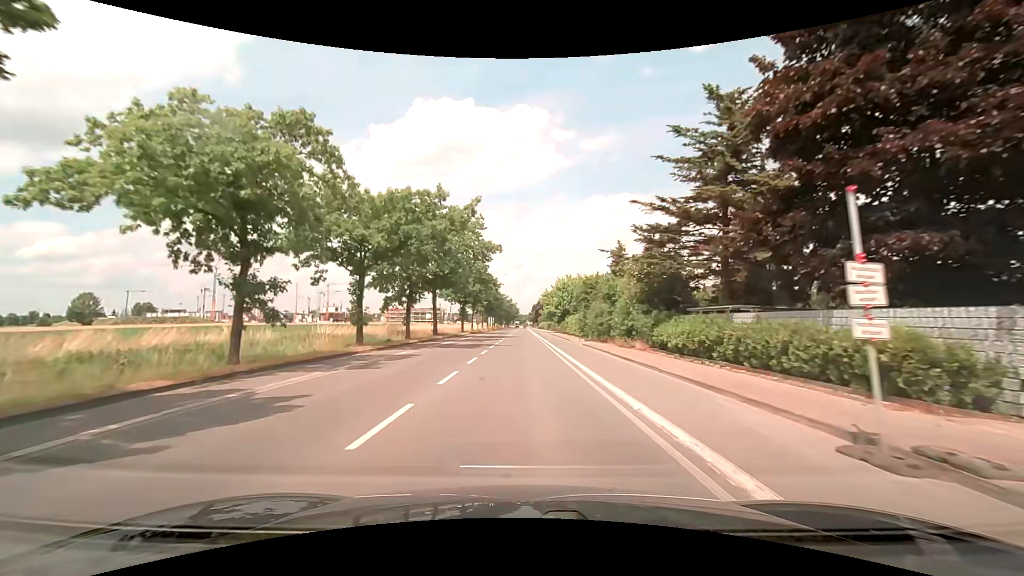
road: secondary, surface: asphalt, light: Day
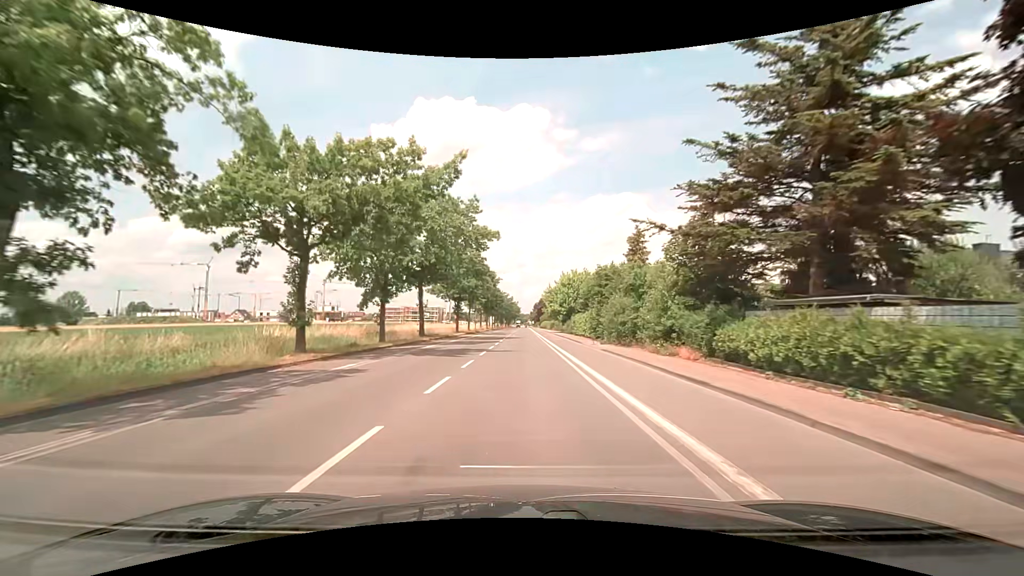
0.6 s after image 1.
(0.0, +7.8) m; 0°
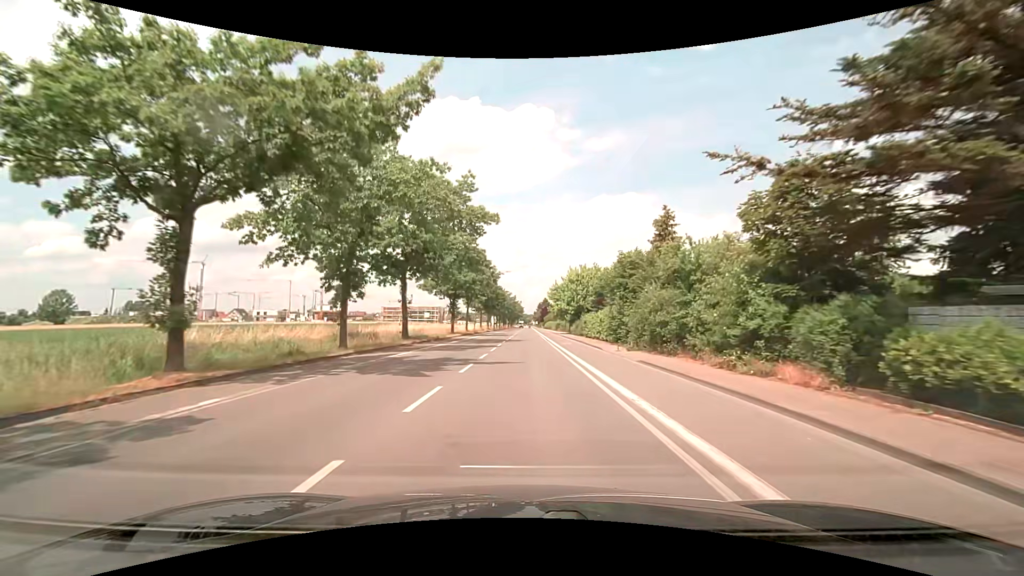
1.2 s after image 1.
(0.0, +7.8) m; 0°
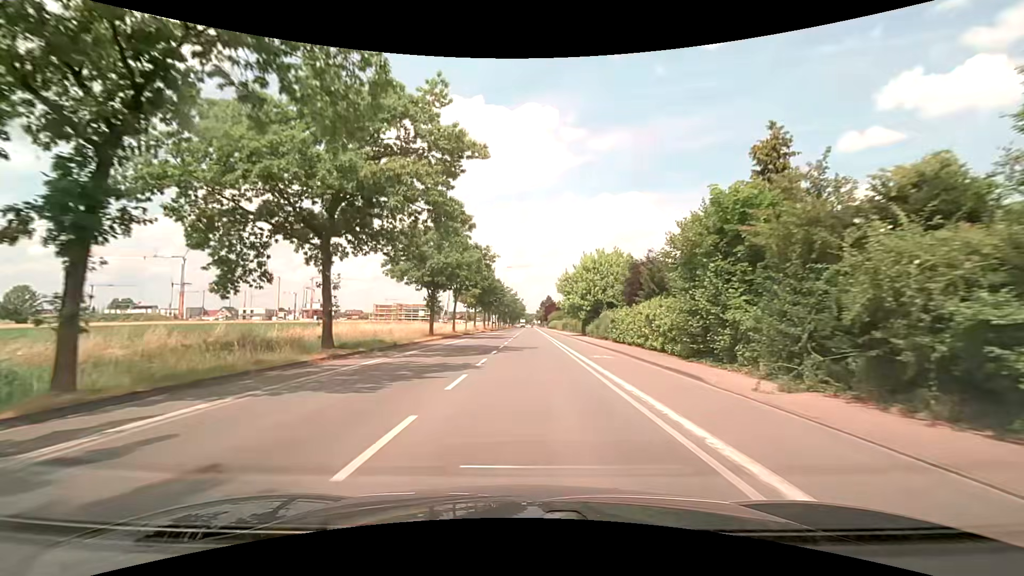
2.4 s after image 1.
(-0.1, +15.6) m; 0°
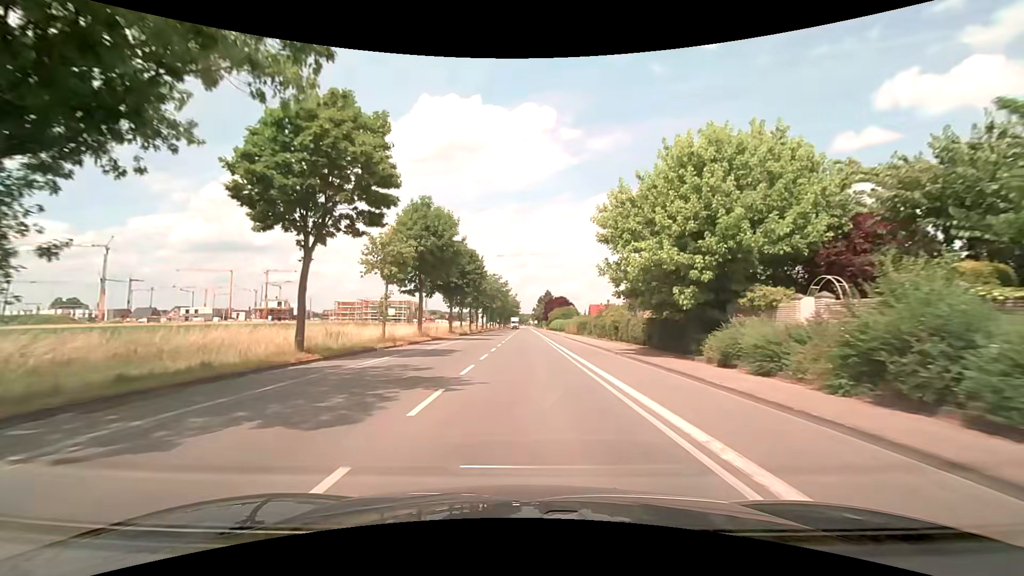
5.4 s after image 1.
(+0.4, +39.0) m; +1°
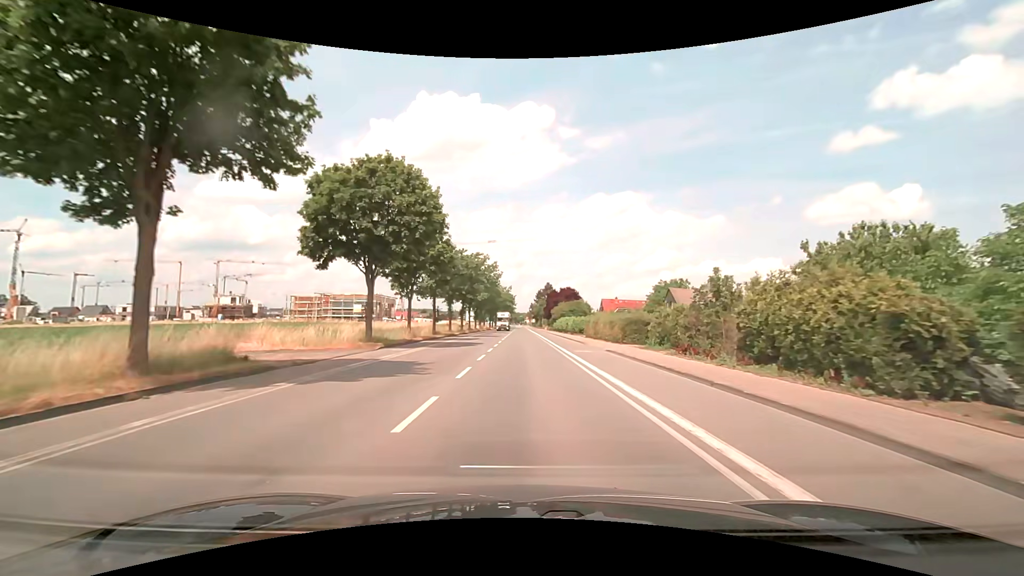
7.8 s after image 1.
(-0.1, +31.1) m; 0°
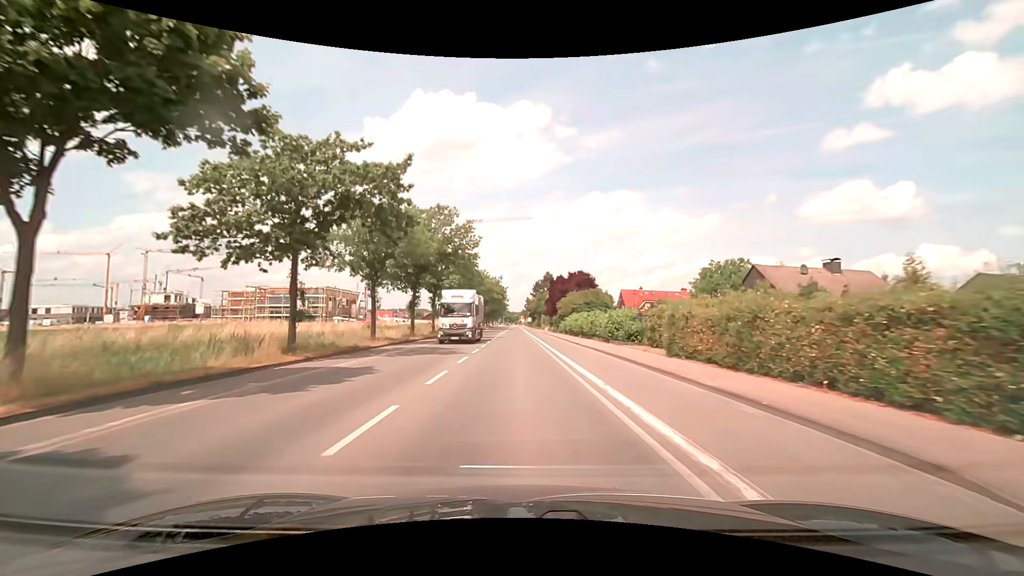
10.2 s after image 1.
(+0.2, +31.2) m; 0°
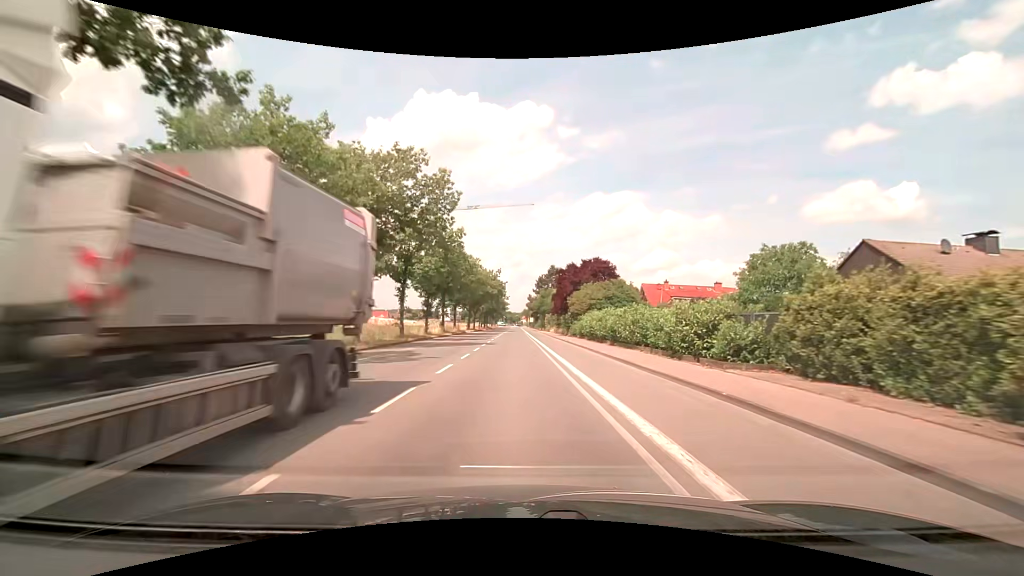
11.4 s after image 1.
(0.0, +15.6) m; 0°
(0, +10) (0, +20) (0, +30) (-1, +40) (-1, +50) (-1, +60) (-1, +70) (-2, +80) (-2, +90) (-2, +100) m
